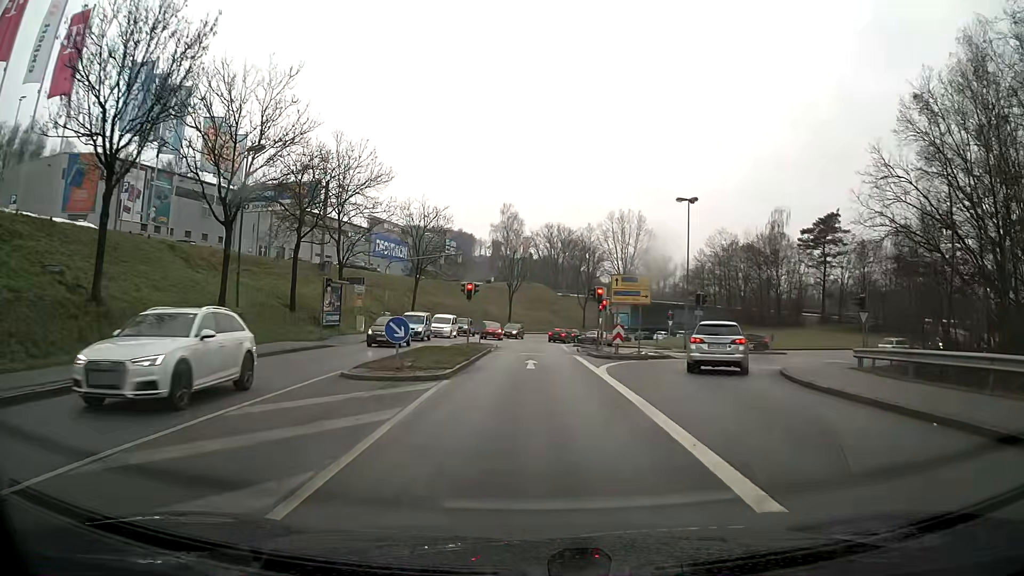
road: primary_link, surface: asphalt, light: Day
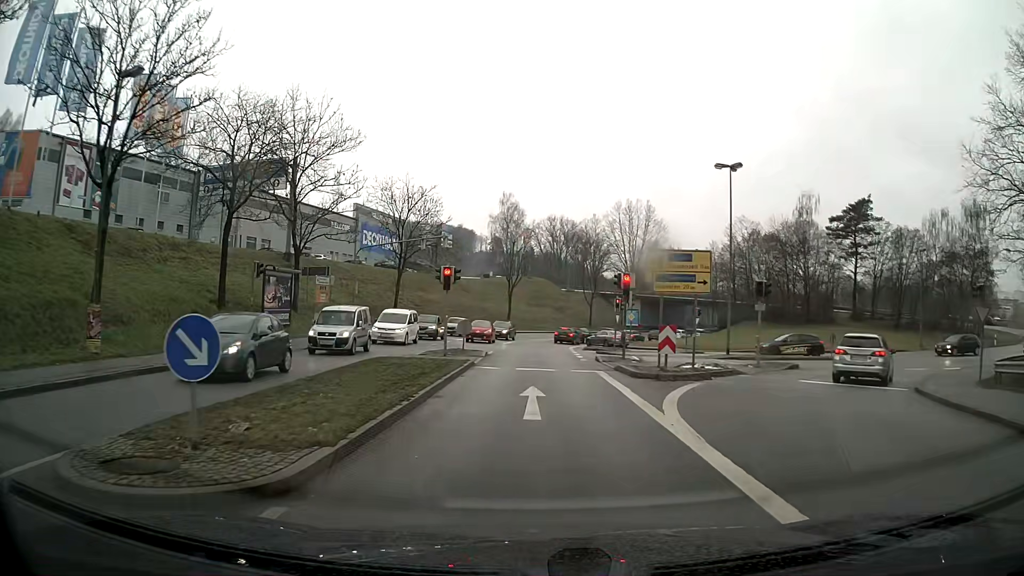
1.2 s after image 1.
(0.0, +9.5) m; 0°
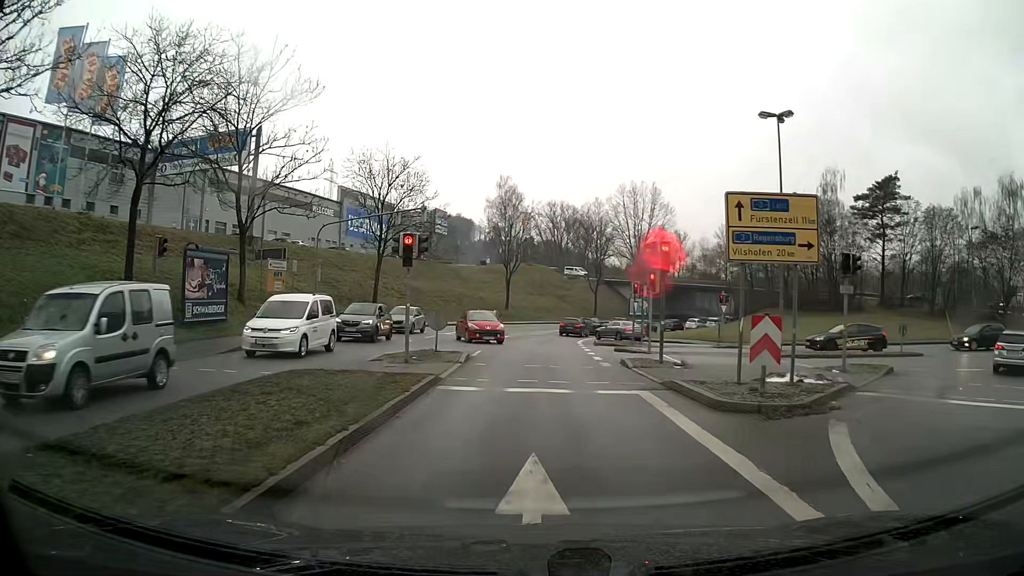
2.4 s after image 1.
(0.0, +7.5) m; 0°
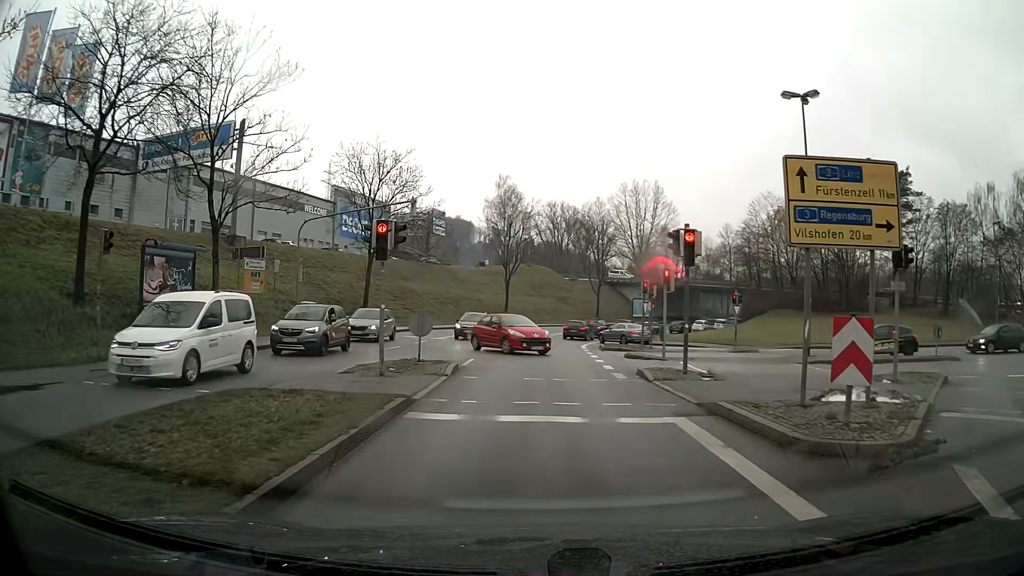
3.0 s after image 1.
(0.0, +2.9) m; 0°
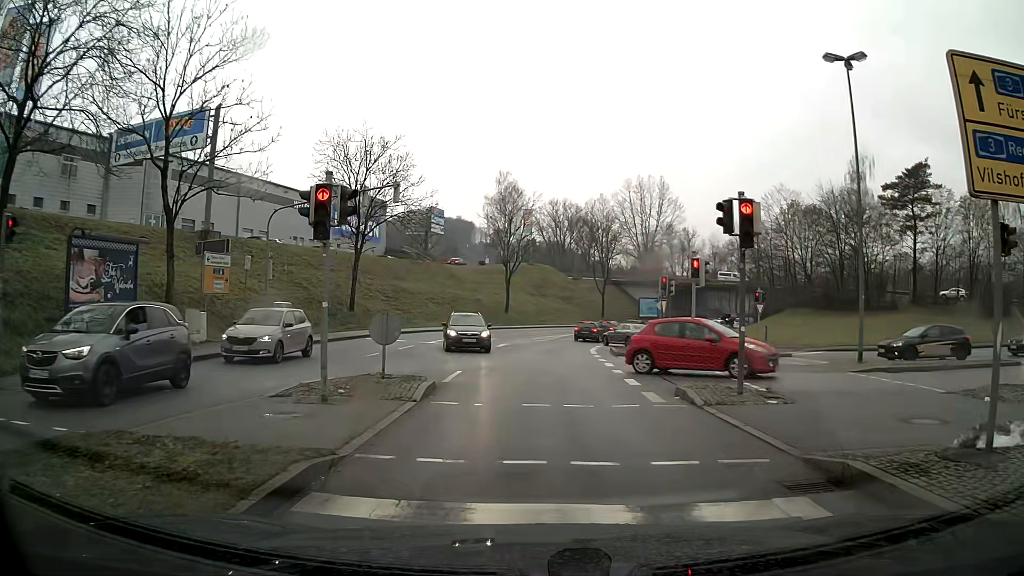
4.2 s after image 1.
(0.0, +4.0) m; -1°
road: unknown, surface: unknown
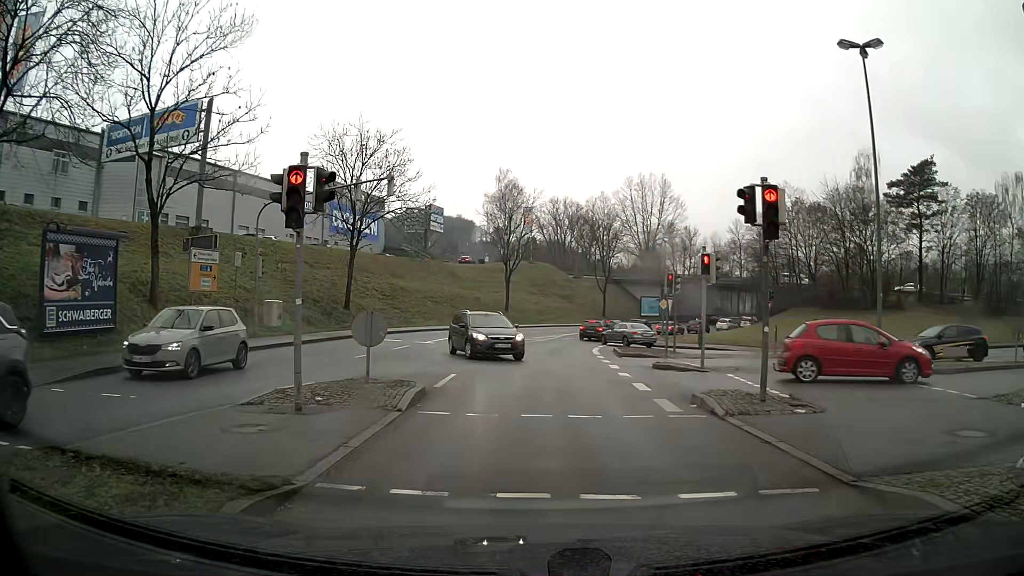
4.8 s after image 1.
(0.0, +1.1) m; 0°
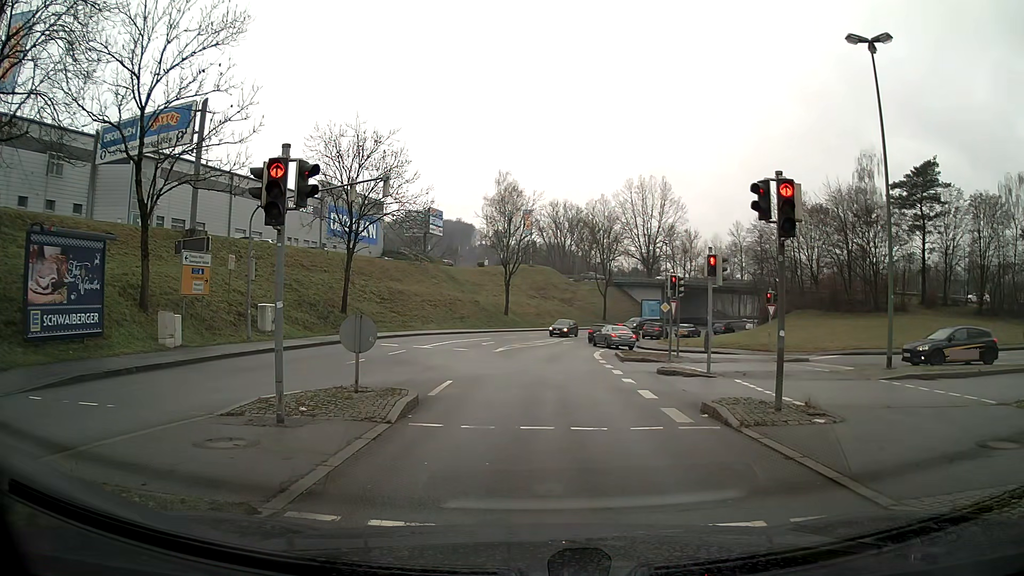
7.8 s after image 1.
(0.0, +0.7) m; 0°
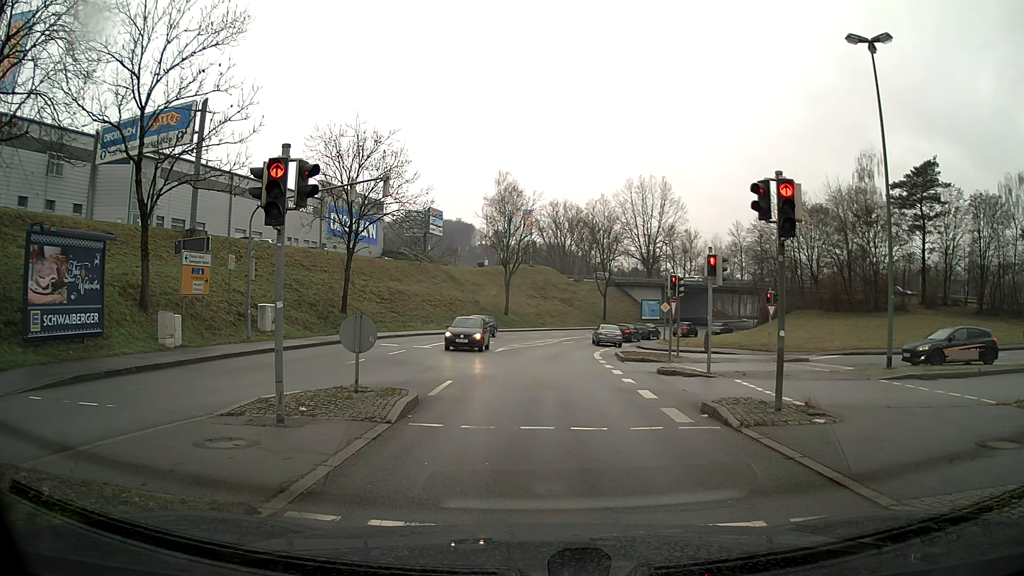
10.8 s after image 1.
(0.0, 0.0) m; 0°
(0, +10) (+1, +20) (+2, +30) (+3, +40) (+6, +49) (+10, +59) (+15, +67) (+21, +75) (+27, +83) (+34, +91) m
